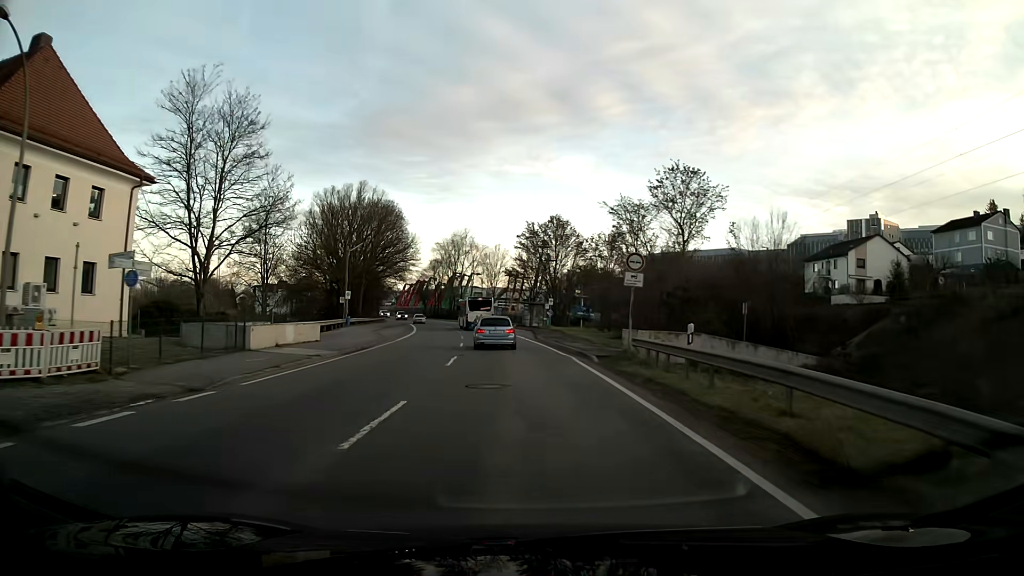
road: primary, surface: asphalt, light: Day
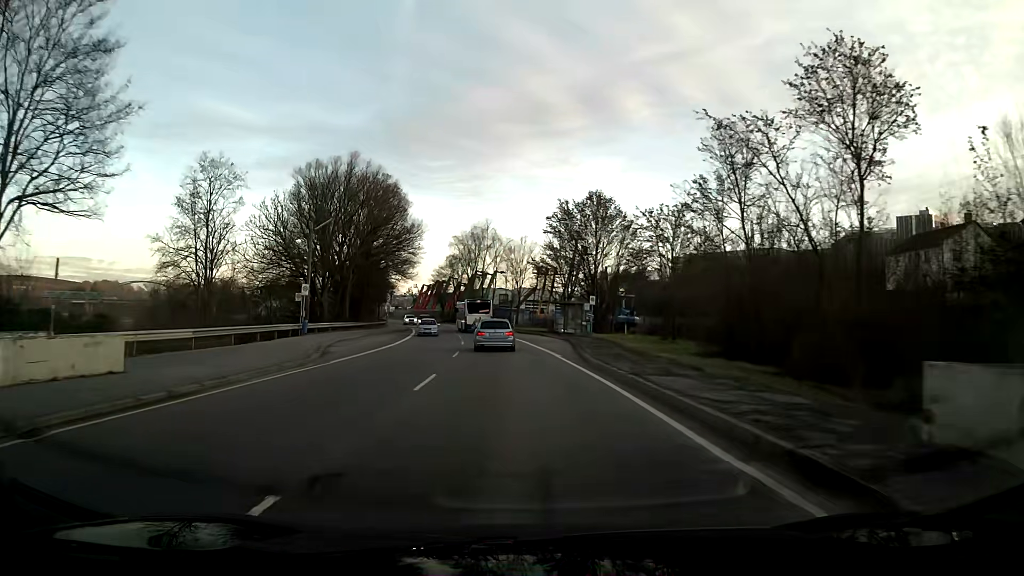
(-0.4, +18.0) m; -2°
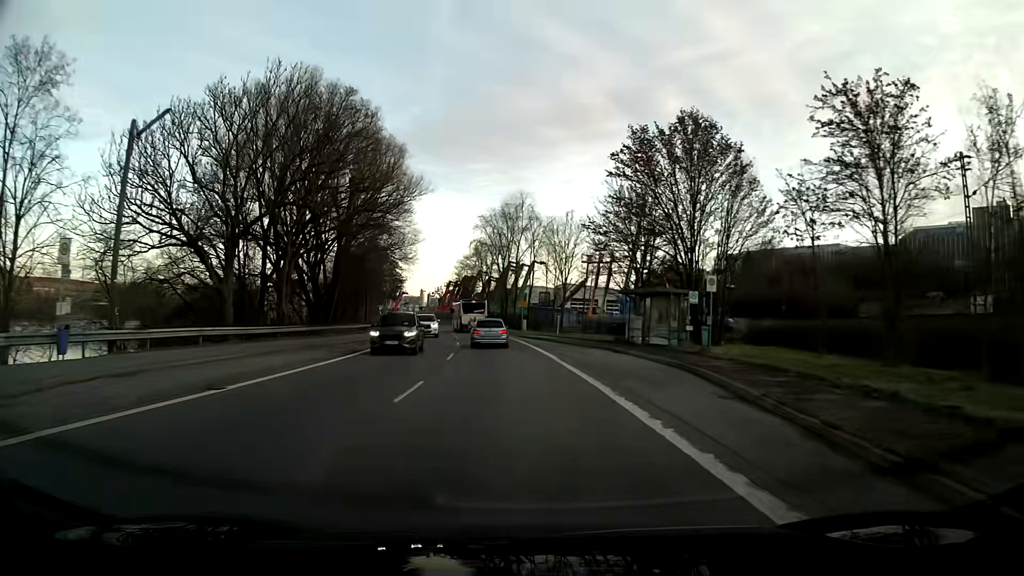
(-0.8, +26.1) m; -4°
